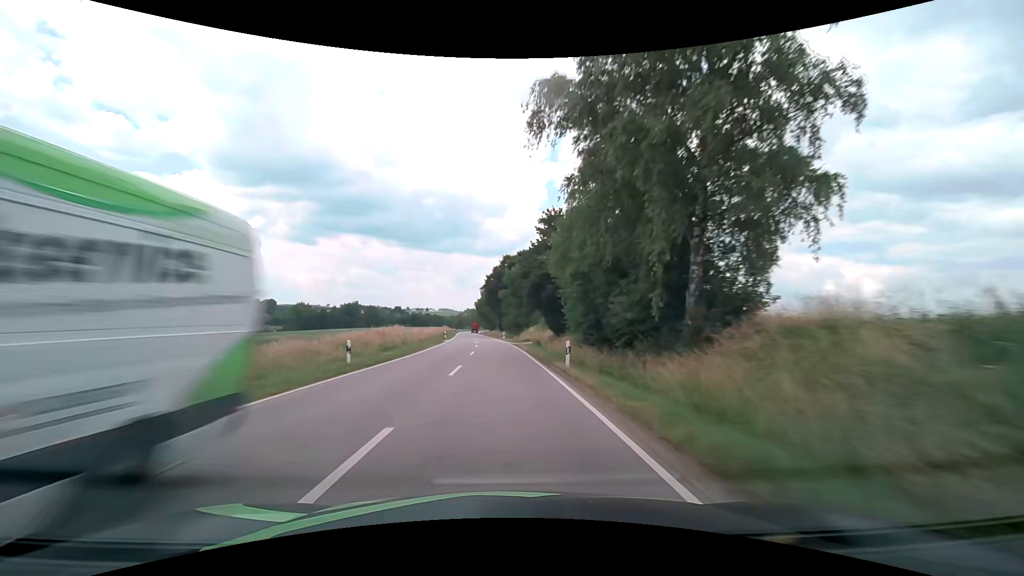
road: secondary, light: Day
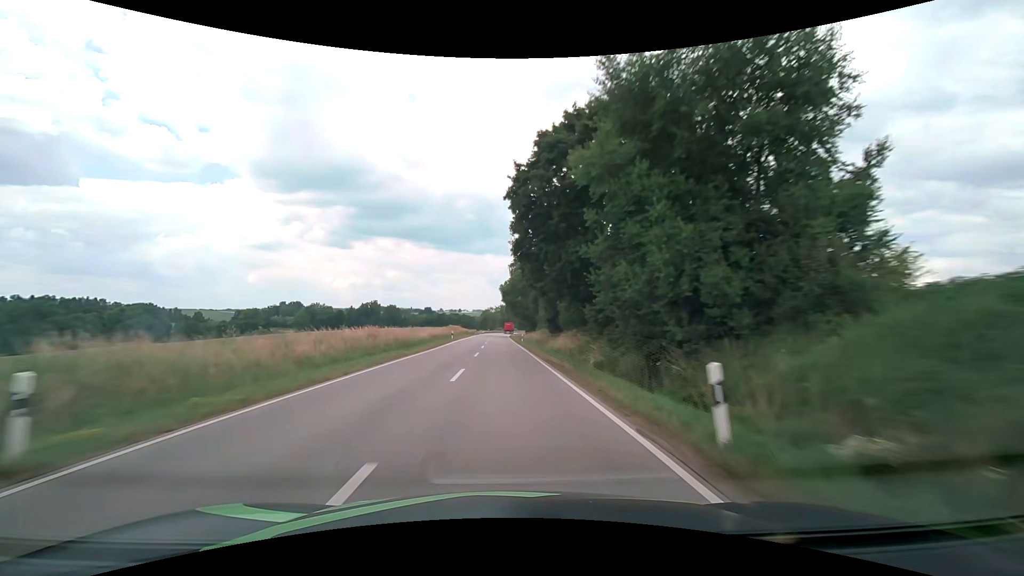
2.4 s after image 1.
(-2.3, +61.8) m; -4°
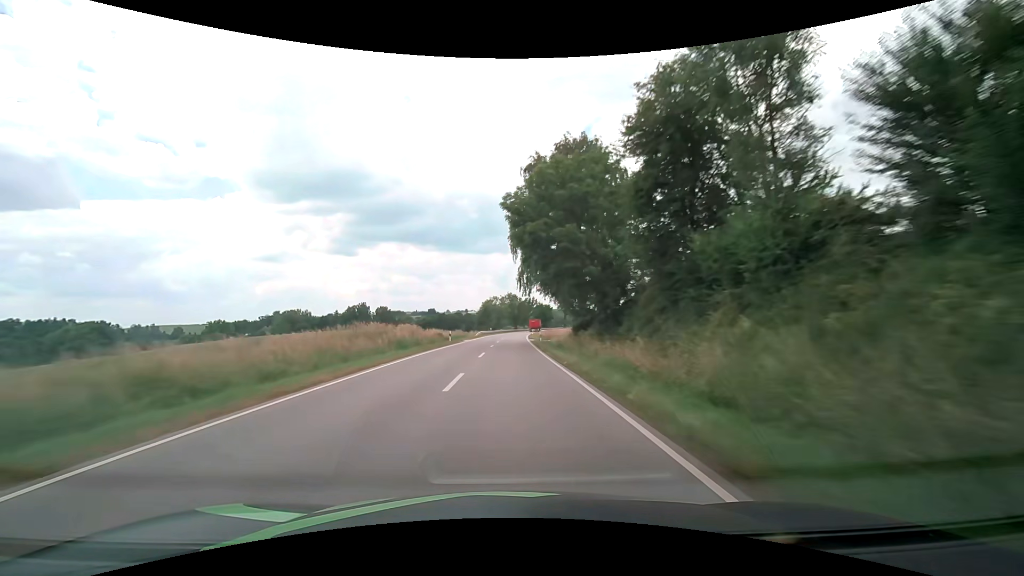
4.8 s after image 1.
(-0.7, +62.6) m; -1°
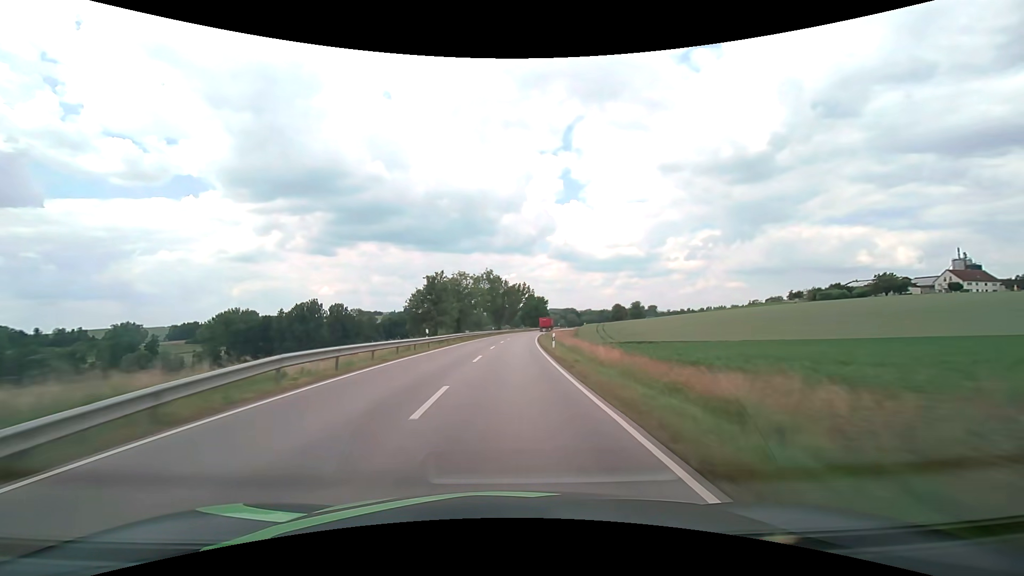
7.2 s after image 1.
(+0.6, +63.0) m; +2°
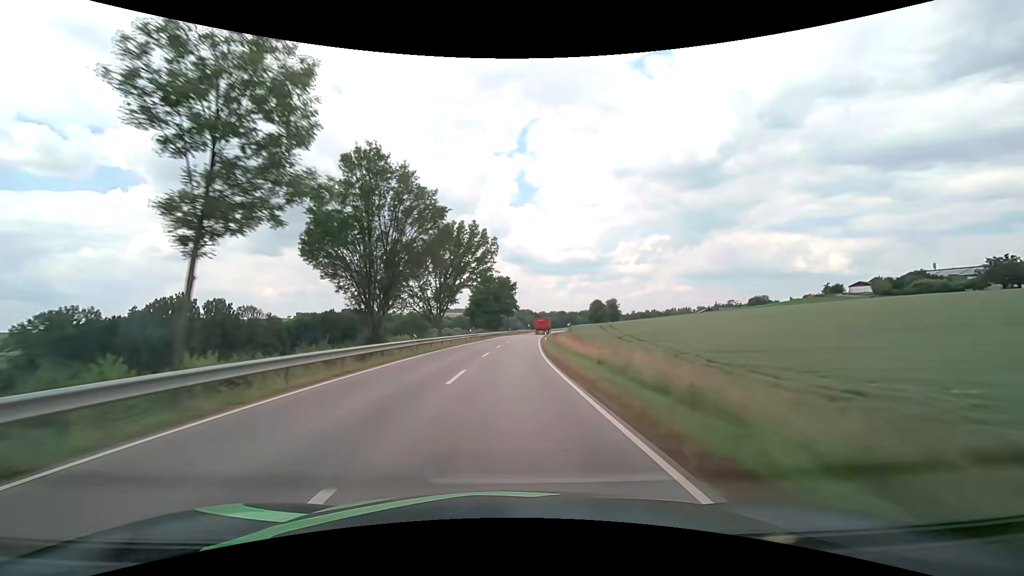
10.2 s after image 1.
(+3.1, +78.9) m; +5°
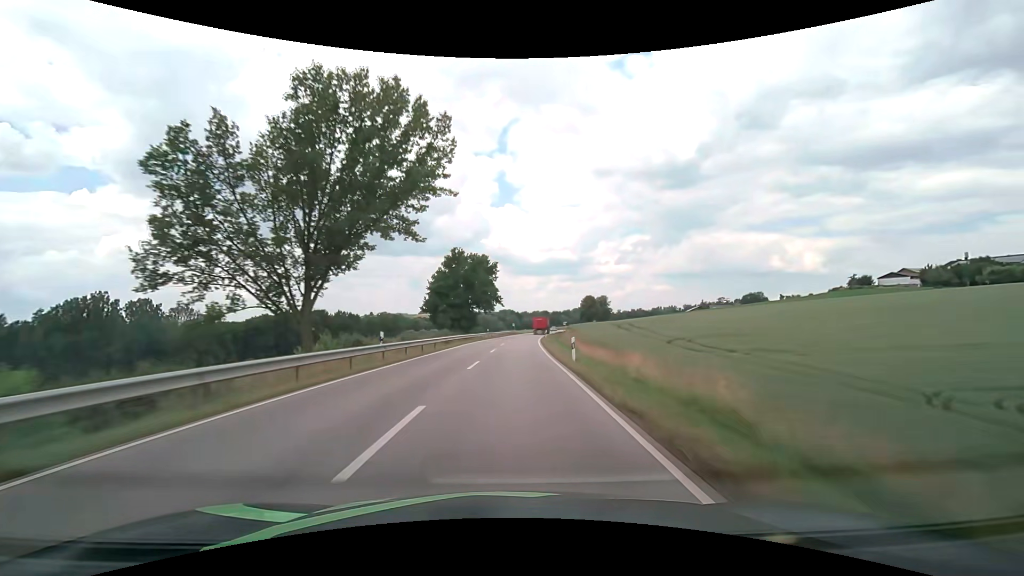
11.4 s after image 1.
(+0.6, +31.6) m; +2°
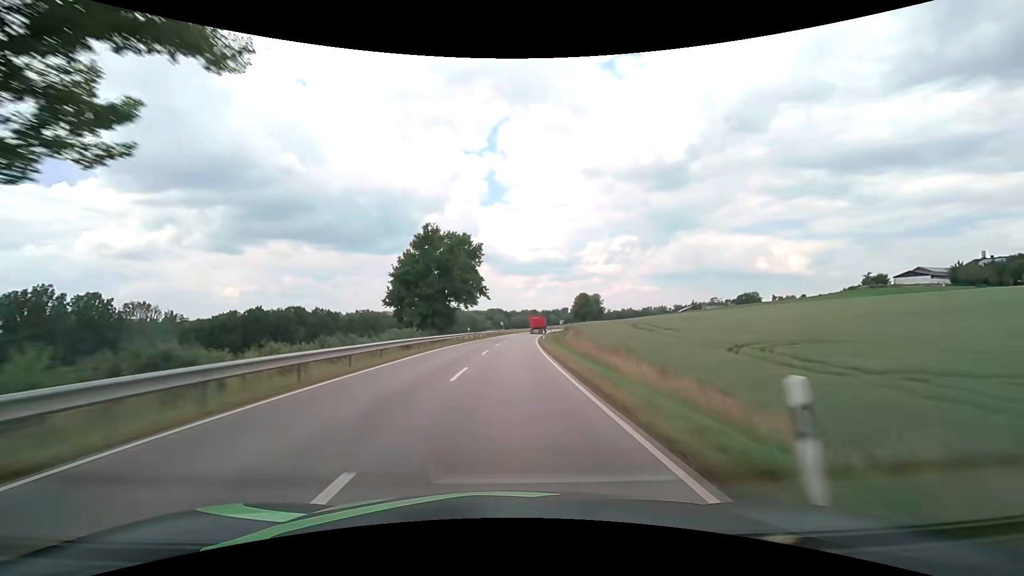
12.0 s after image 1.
(+0.1, +15.8) m; +1°
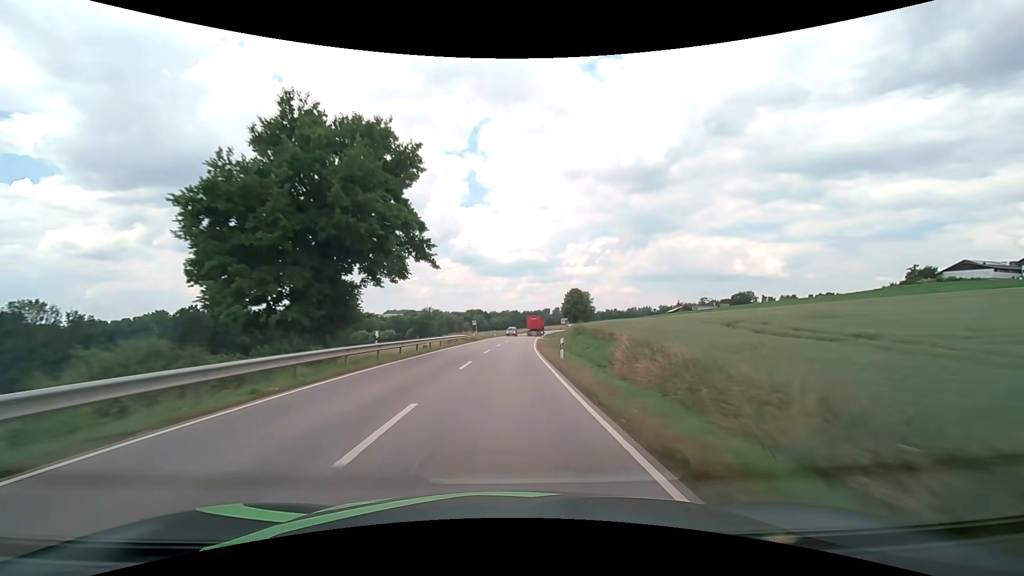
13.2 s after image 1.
(+0.8, +31.6) m; +3°
(0, +10) (0, +20) (0, +30) (+1, +40) (+1, +50) (+2, +60) (+3, +70) (+4, +80) (+5, +90) (+6, +100) m
